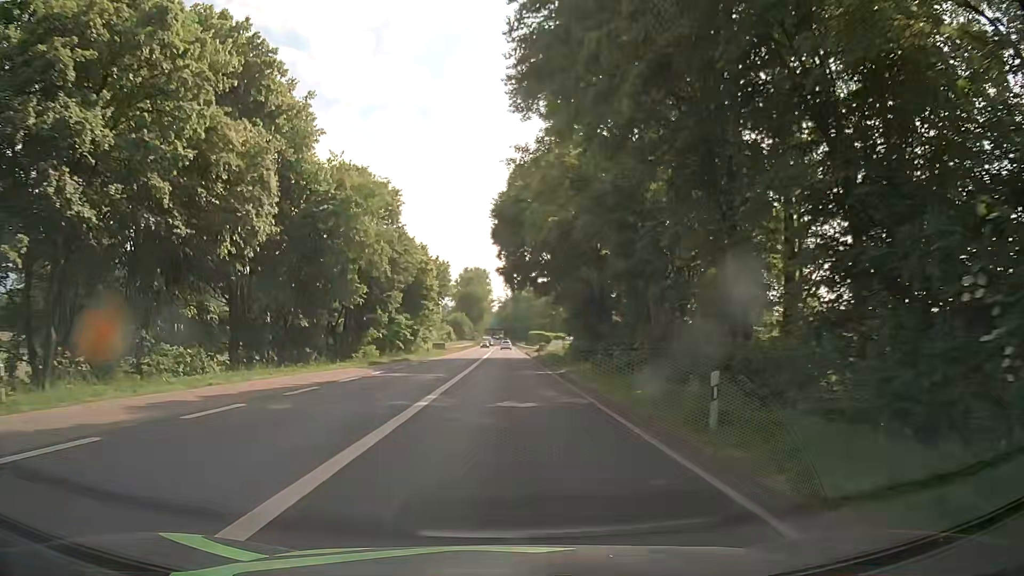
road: primary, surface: asphalt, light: Day
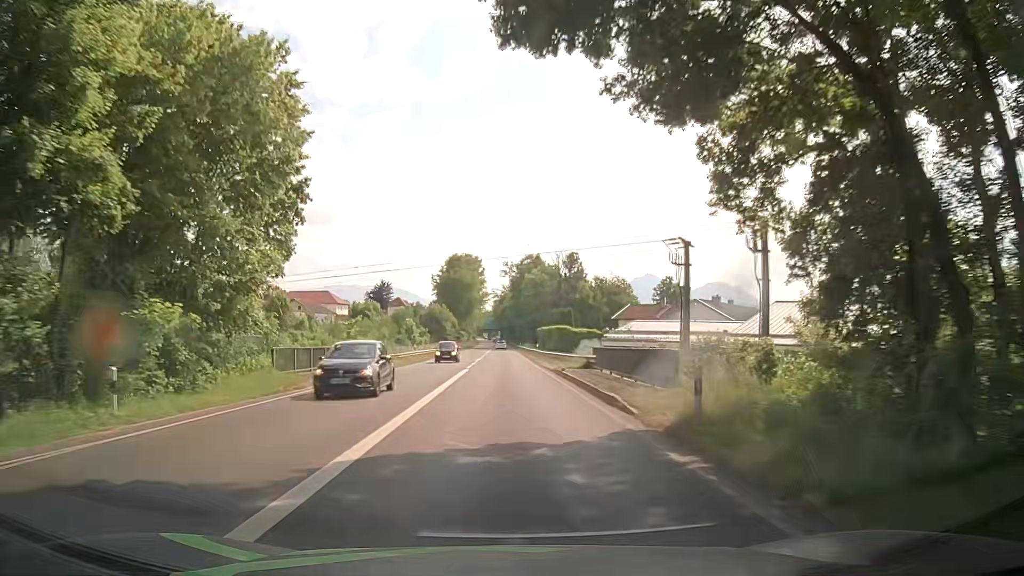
(+0.3, +50.7) m; +1°
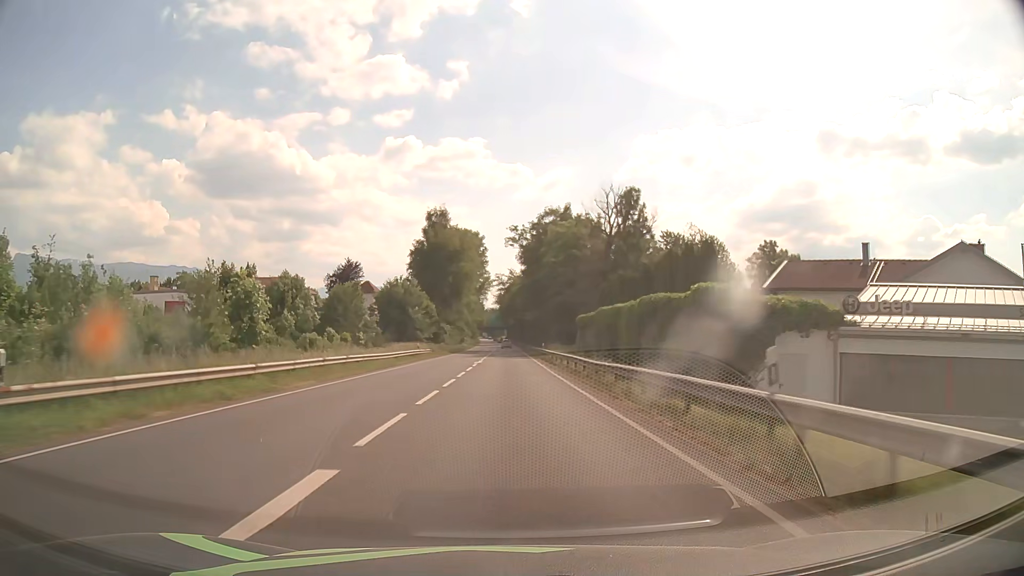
(-0.6, +52.7) m; -1°
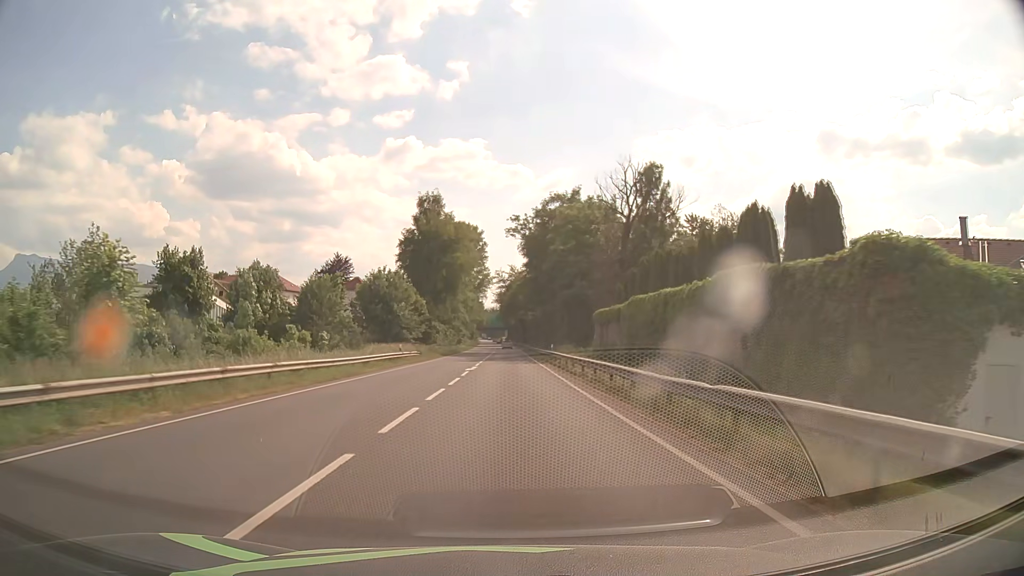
(0.0, +10.6) m; 0°
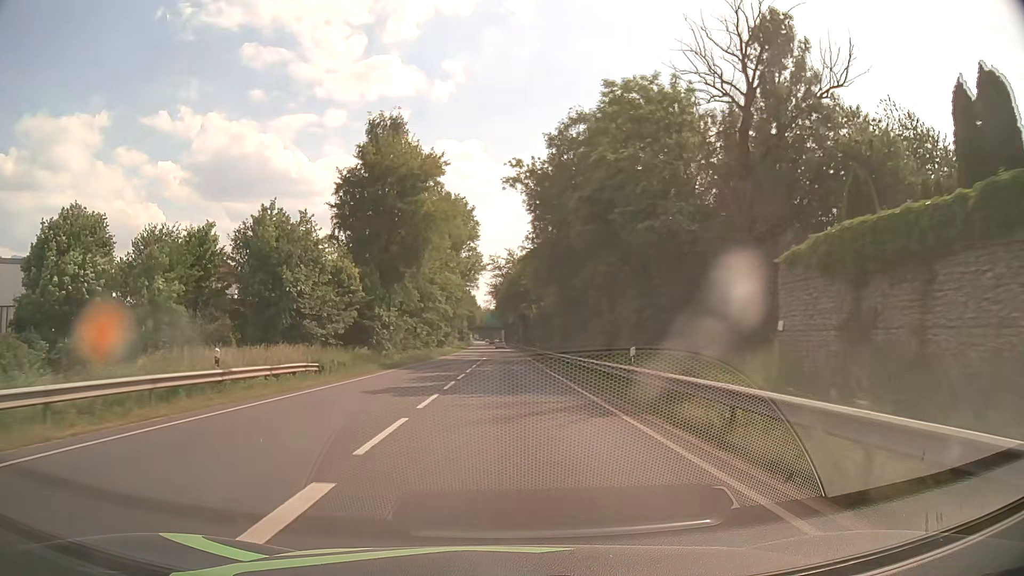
(0.0, +32.0) m; 0°
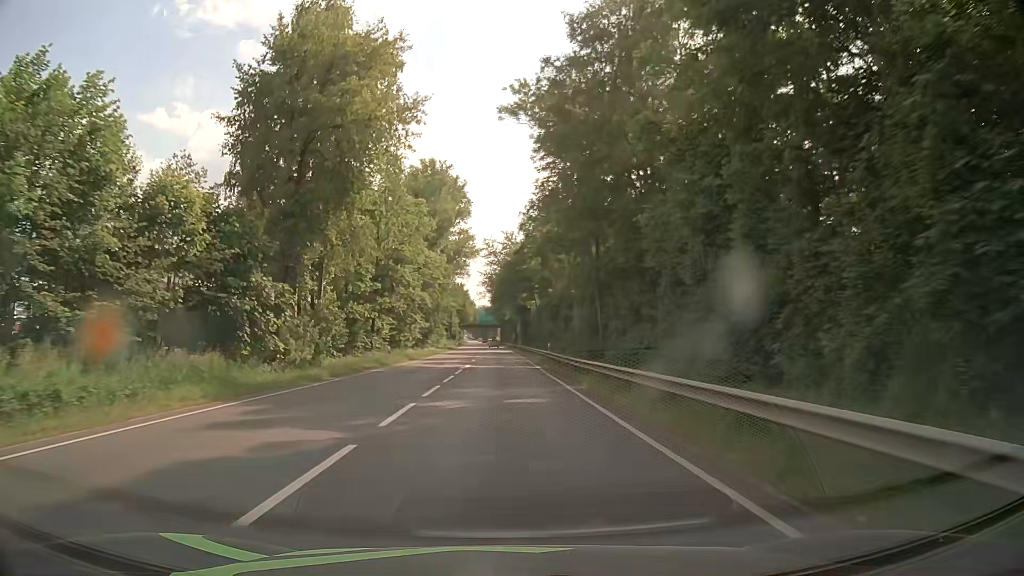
(0.0, +21.4) m; 0°
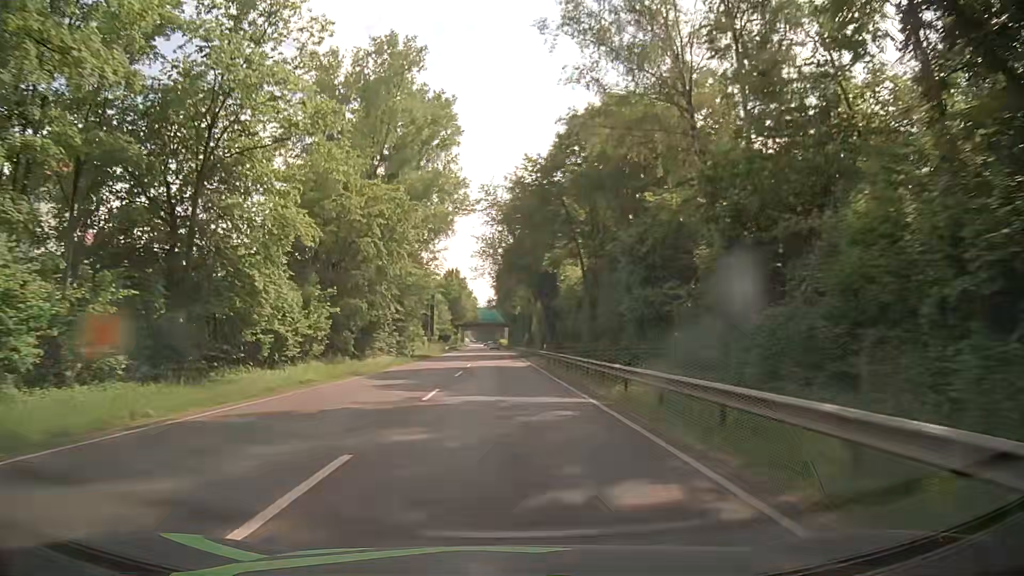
(-0.1, +42.9) m; 0°
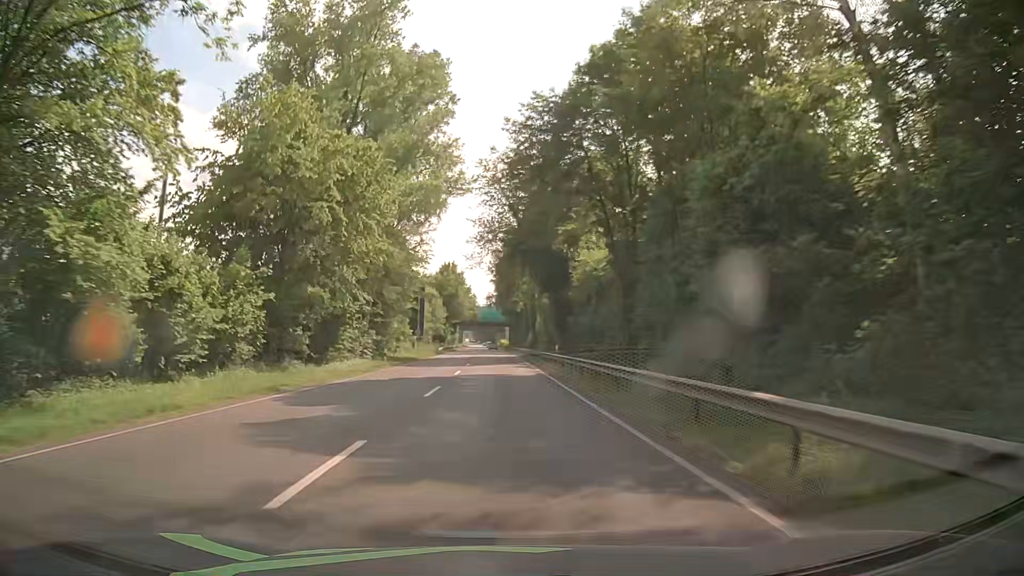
(-0.1, +10.7) m; -1°
(0, +10) (0, +20) (0, +30) (0, +40) (0, +50) (-1, +60) (-1, +70) (-1, +80) (-1, +90) (-1, +100) m
